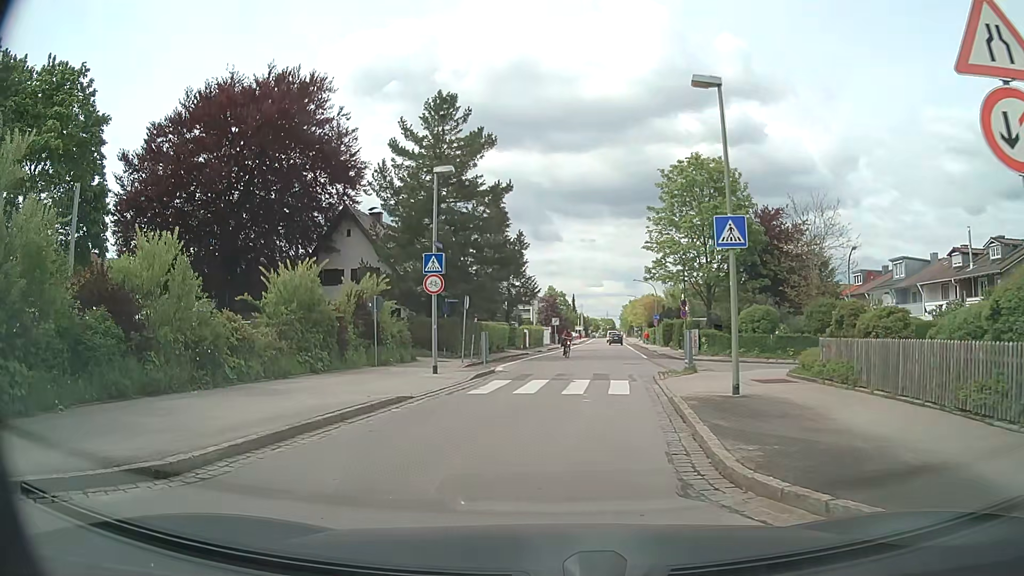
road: tertiary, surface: asphalt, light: Day
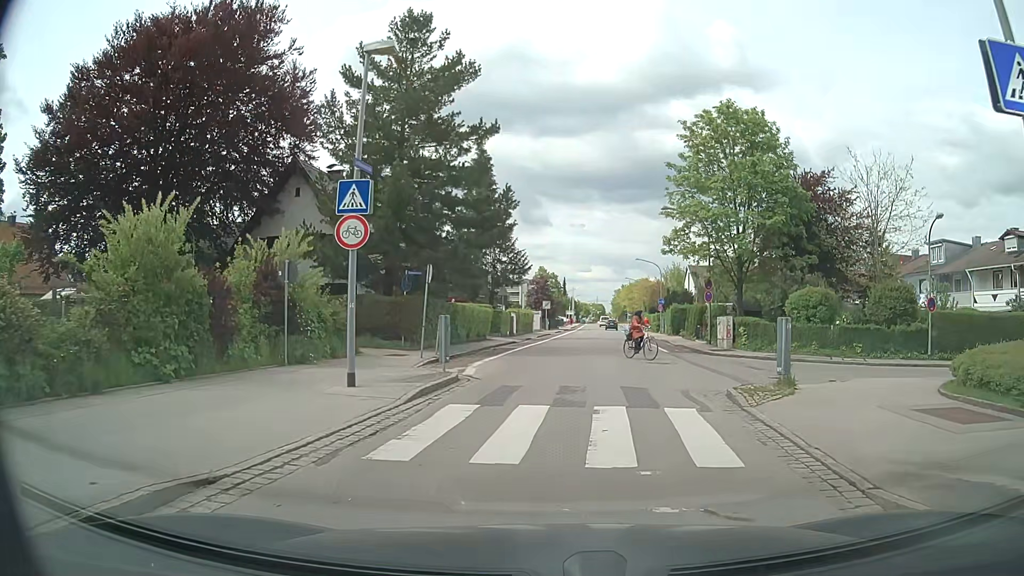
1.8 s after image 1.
(-0.2, +8.6) m; +1°
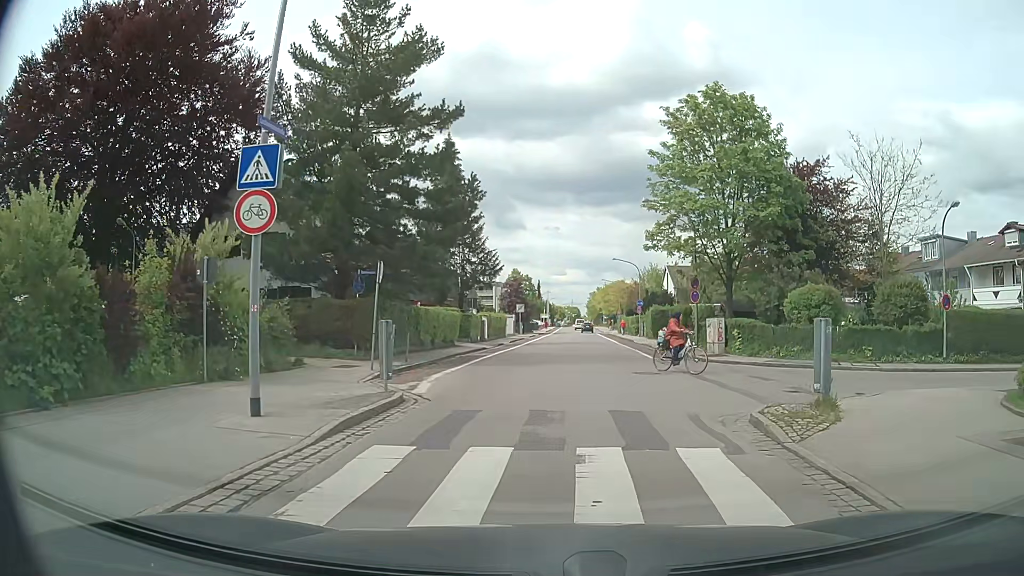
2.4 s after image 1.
(+0.1, +2.9) m; +3°
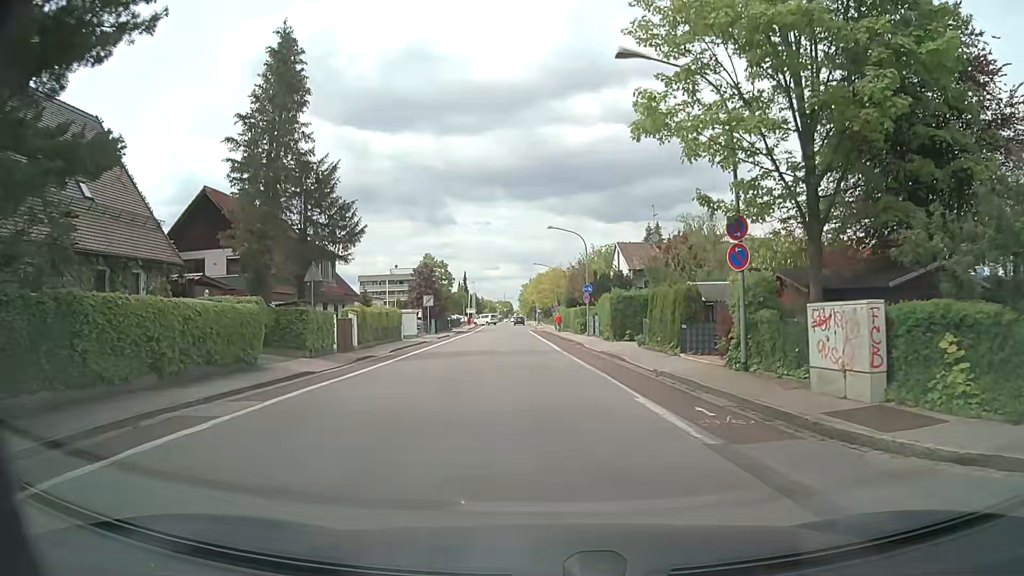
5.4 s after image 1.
(+1.1, +18.9) m; +5°
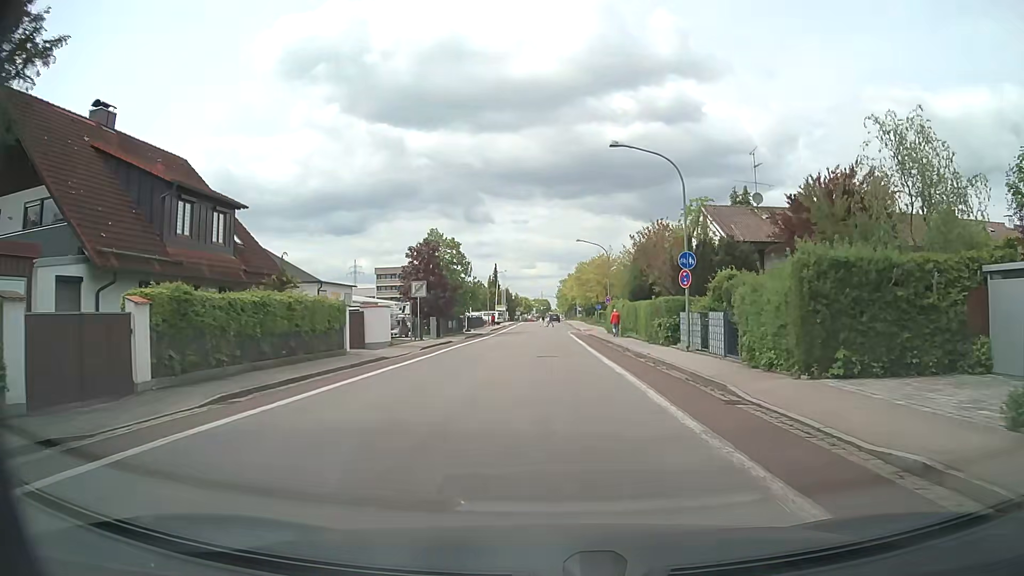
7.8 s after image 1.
(-1.0, +21.3) m; -4°
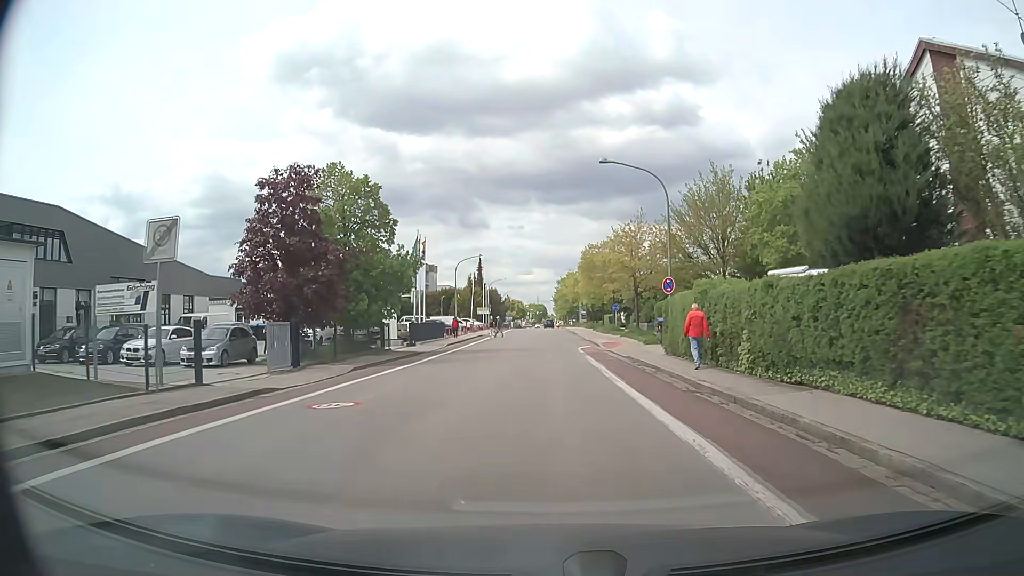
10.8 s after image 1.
(+0.2, +28.4) m; +1°
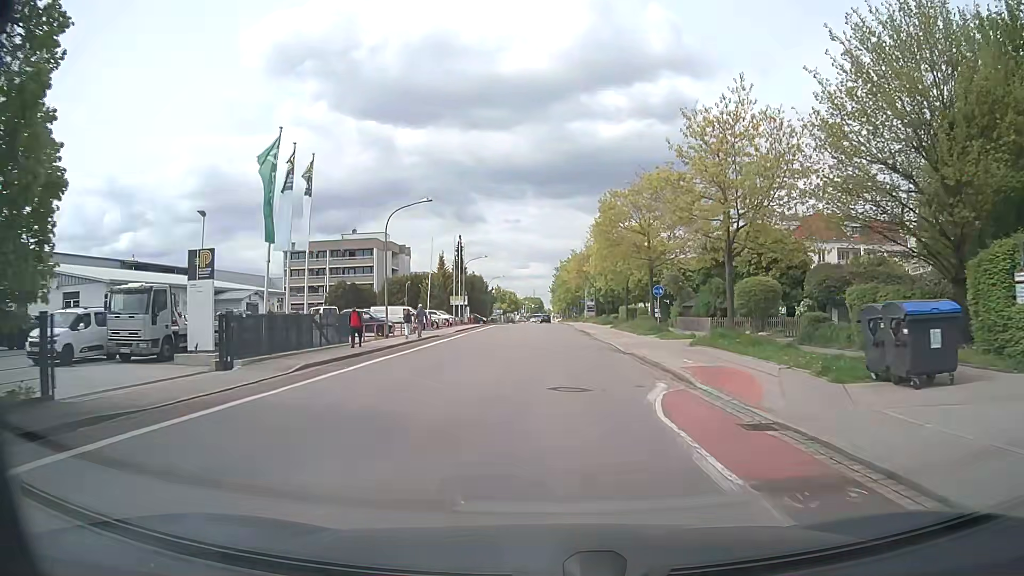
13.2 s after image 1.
(0.0, +26.2) m; 0°
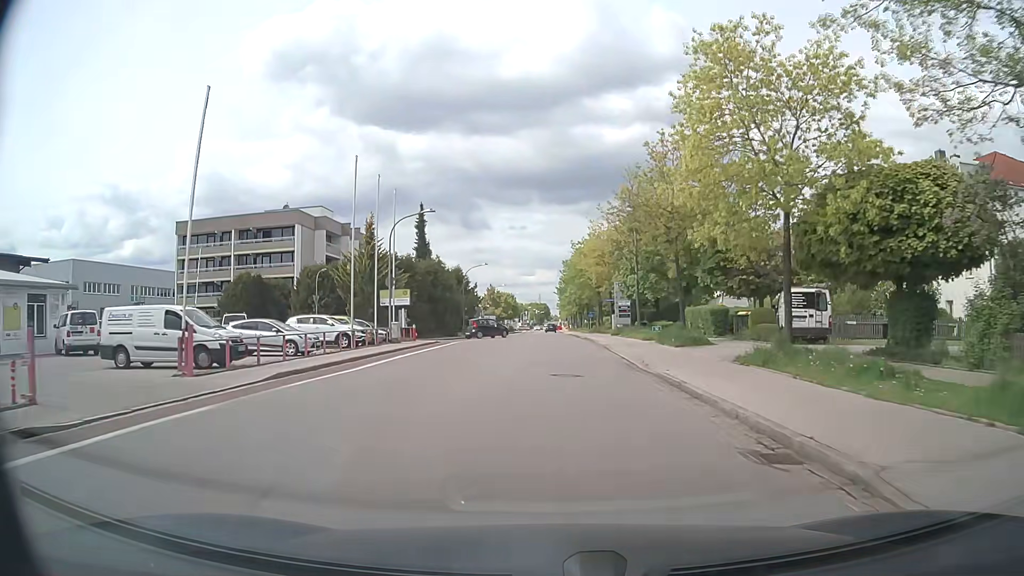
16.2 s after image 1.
(+0.1, +35.4) m; -1°
(0, +10) (0, +20) (0, +30) (0, +40) (0, +50) (0, +60) (0, +70) (0, +80) (+1, +90) (+1, +100) m
